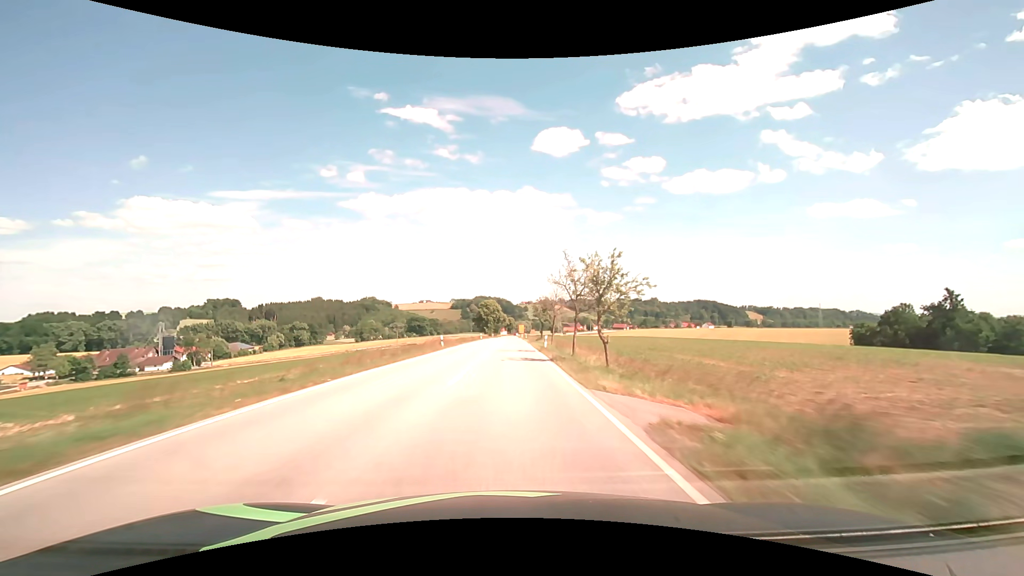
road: secondary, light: Day
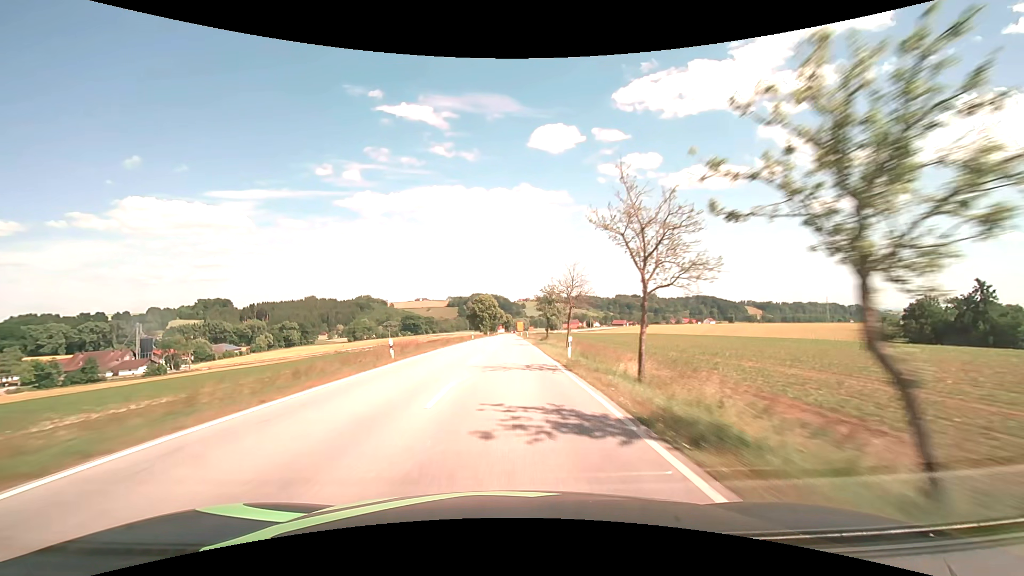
(+0.1, +15.8) m; 0°
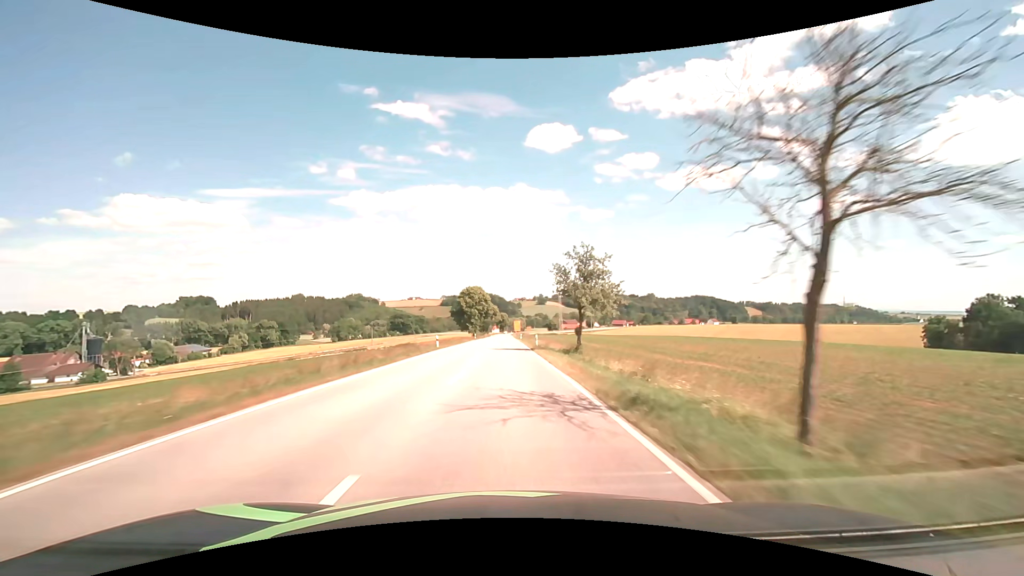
(+0.2, +31.7) m; +1°
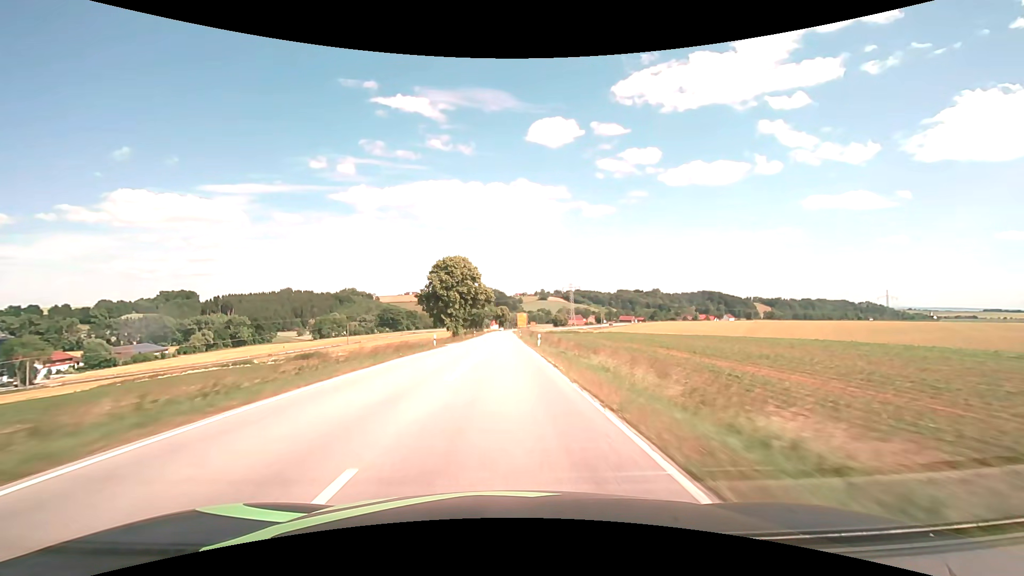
(0.0, +47.6) m; 0°
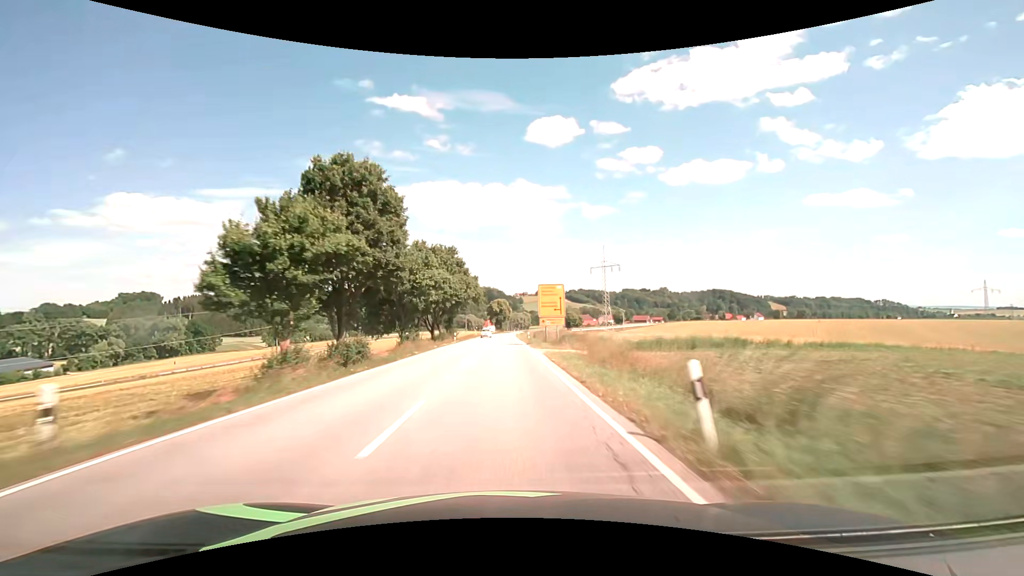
(-0.2, +79.2) m; 0°
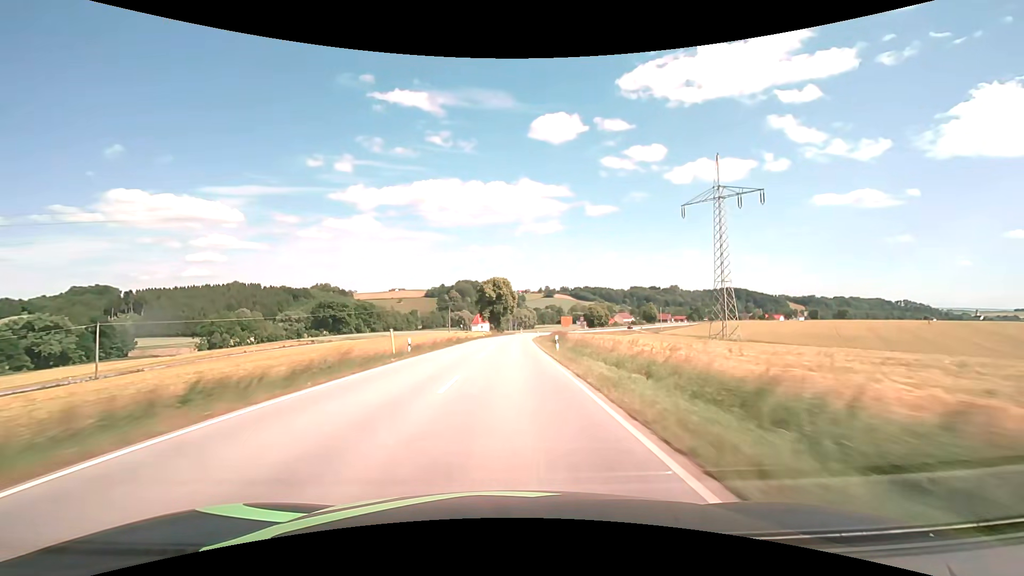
(-0.5, +79.0) m; 0°
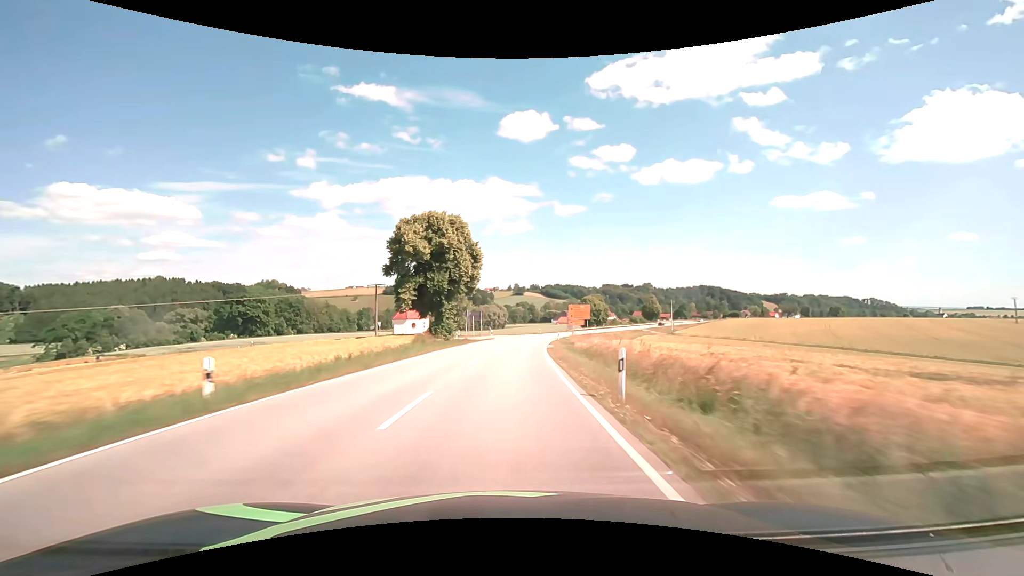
(+1.5, +63.3) m; +4°
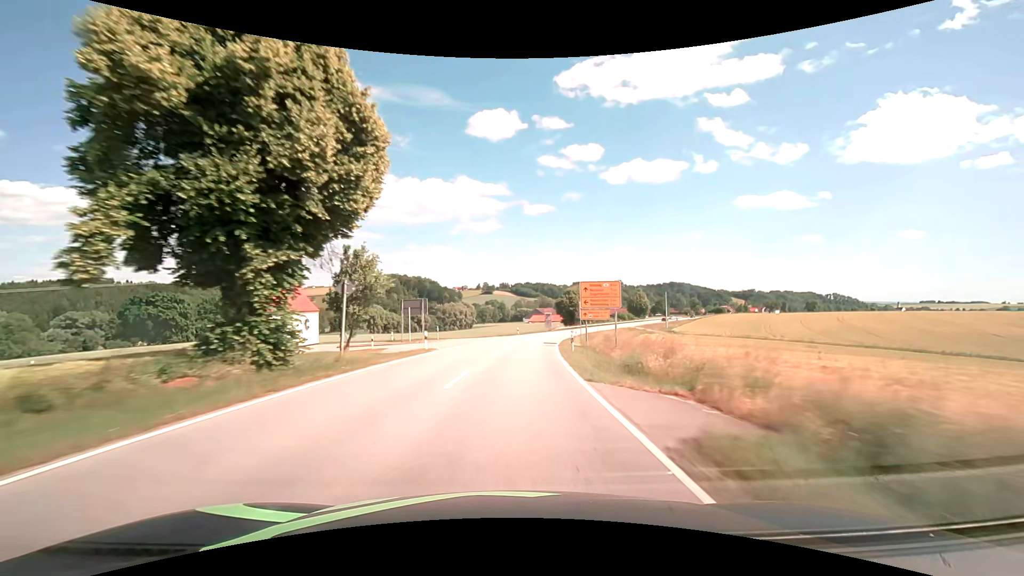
(+0.9, +31.7) m; +3°
(0, +10) (+1, +20) (+1, +30) (+2, +40) (+3, +50) (+5, +60) (+7, +70) (+9, +79) (+12, +89) (+15, +99) m
